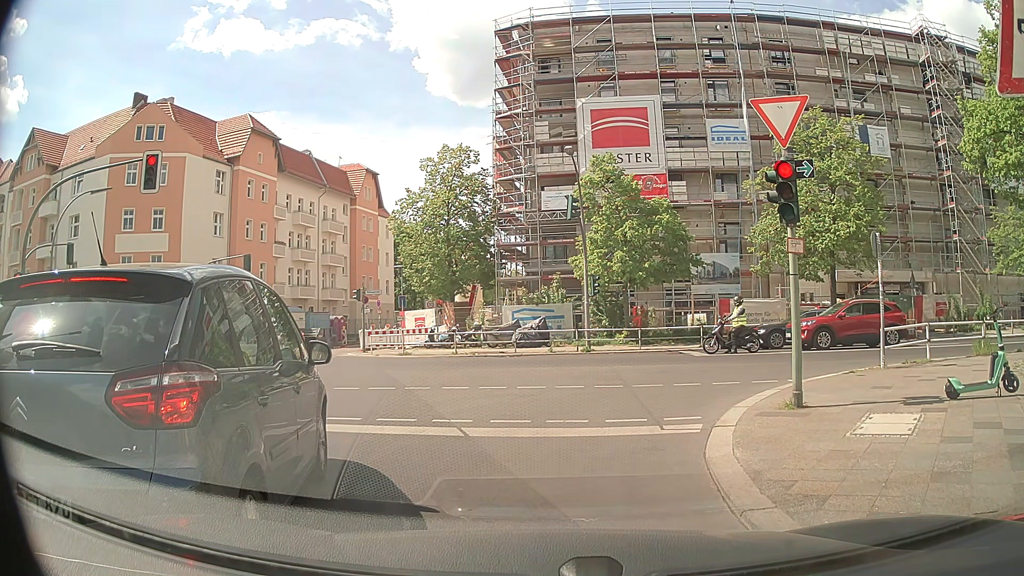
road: residential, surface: asphalt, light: Day
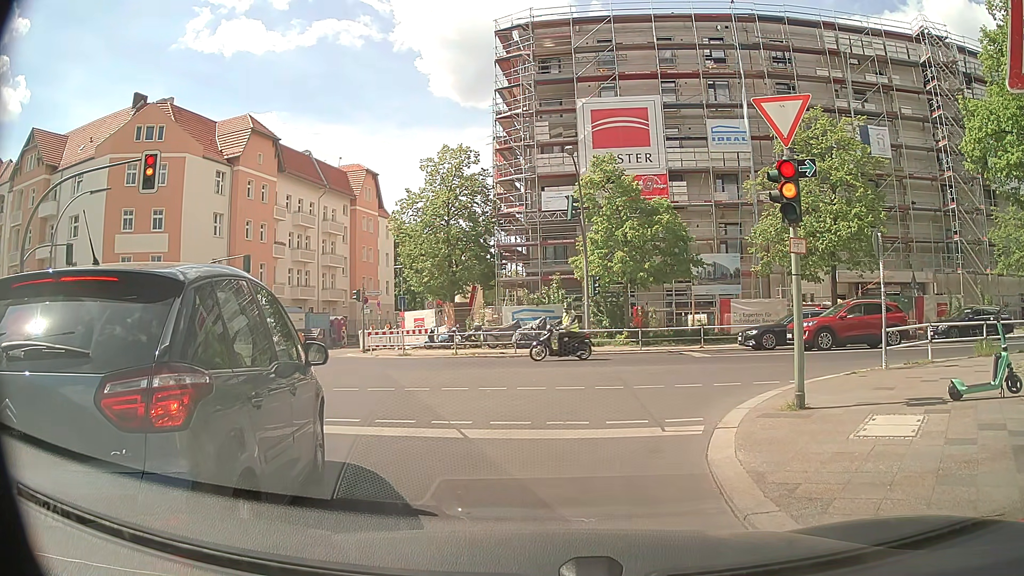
(0.0, +0.1) m; 0°
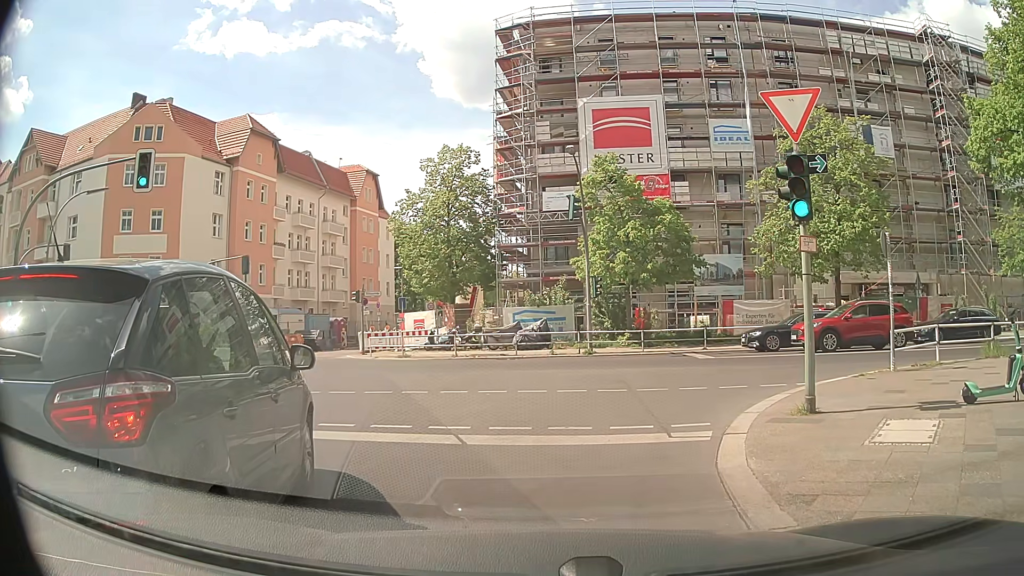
(0.0, +0.3) m; 0°
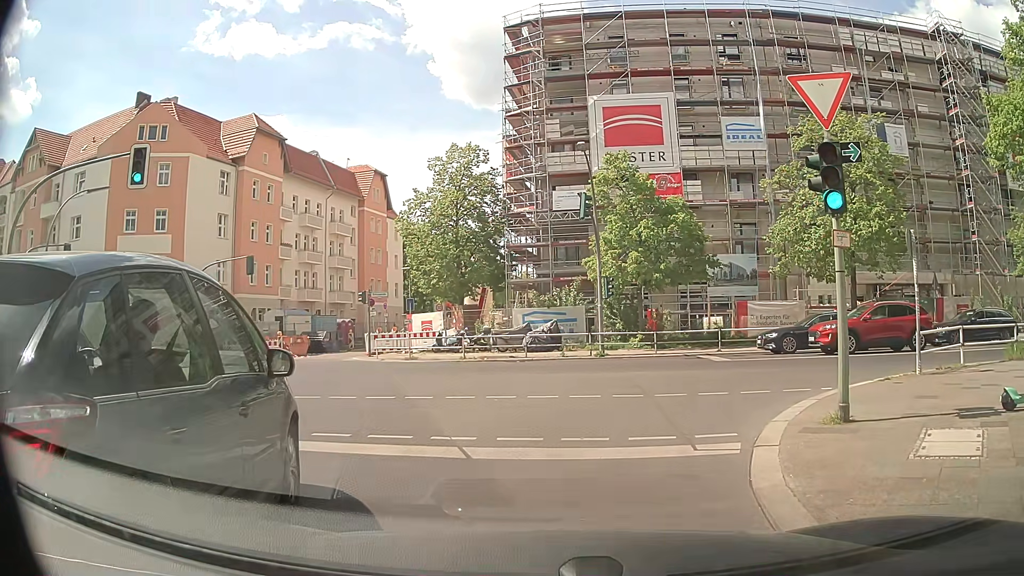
(0.0, +0.7) m; 0°
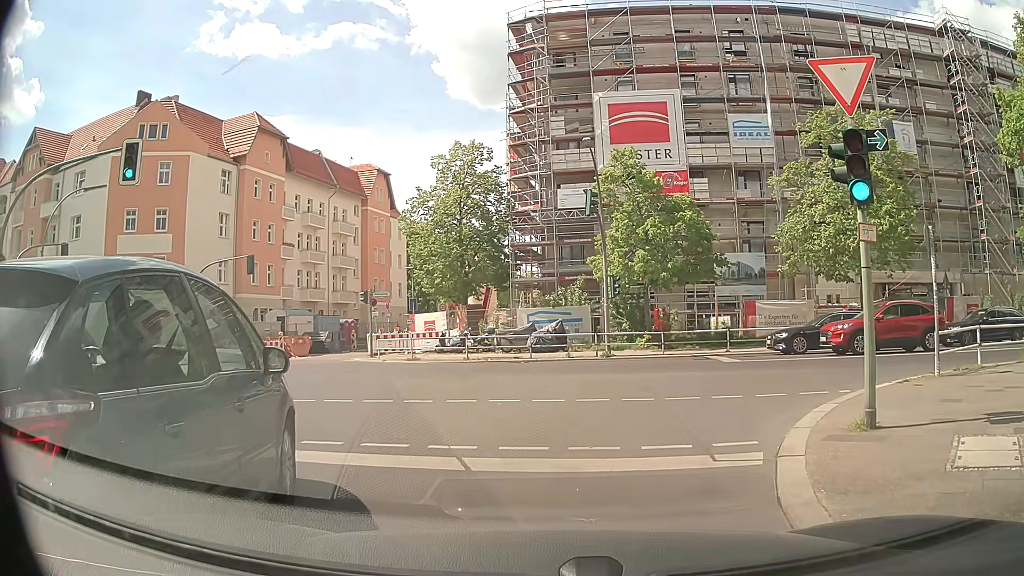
(0.0, +0.6) m; 0°
